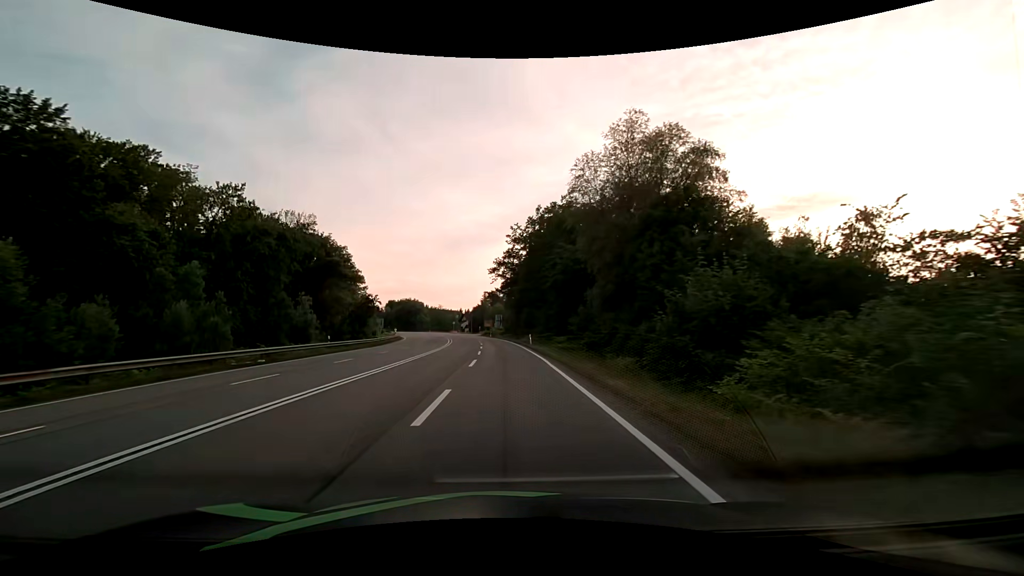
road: secondary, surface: asphalt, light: Day
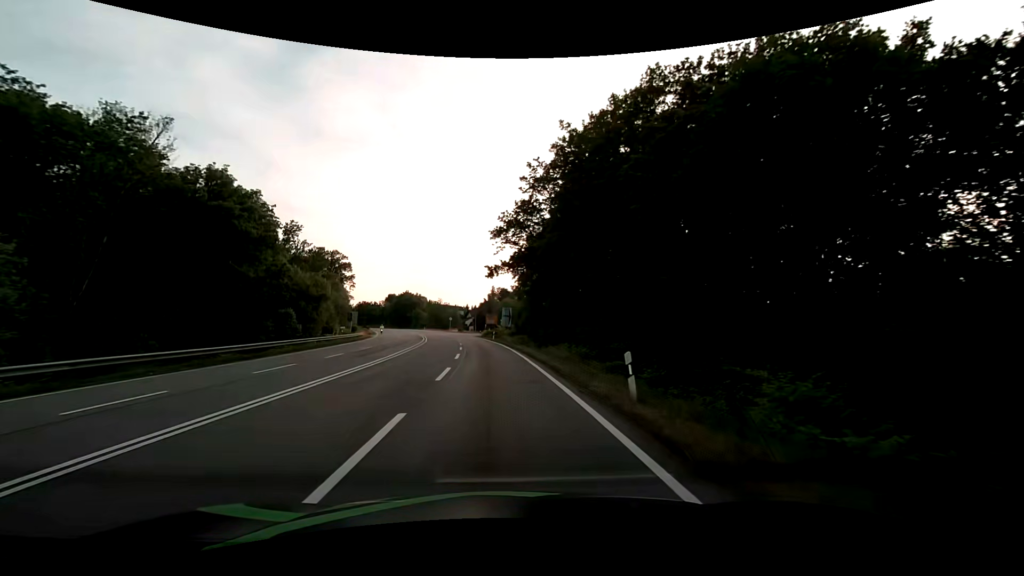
(-0.2, +31.6) m; -1°
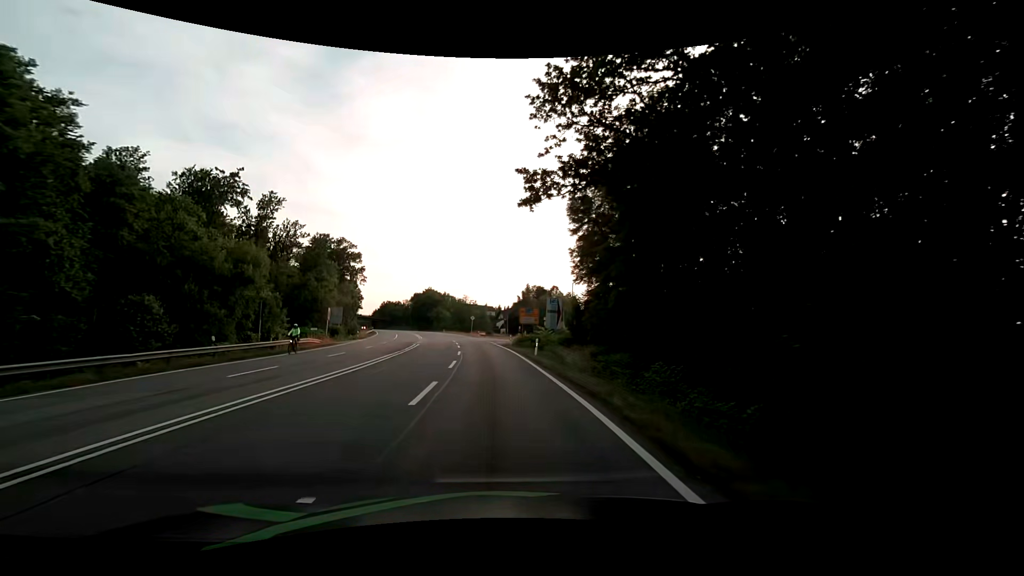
(-1.2, +30.7) m; -4°
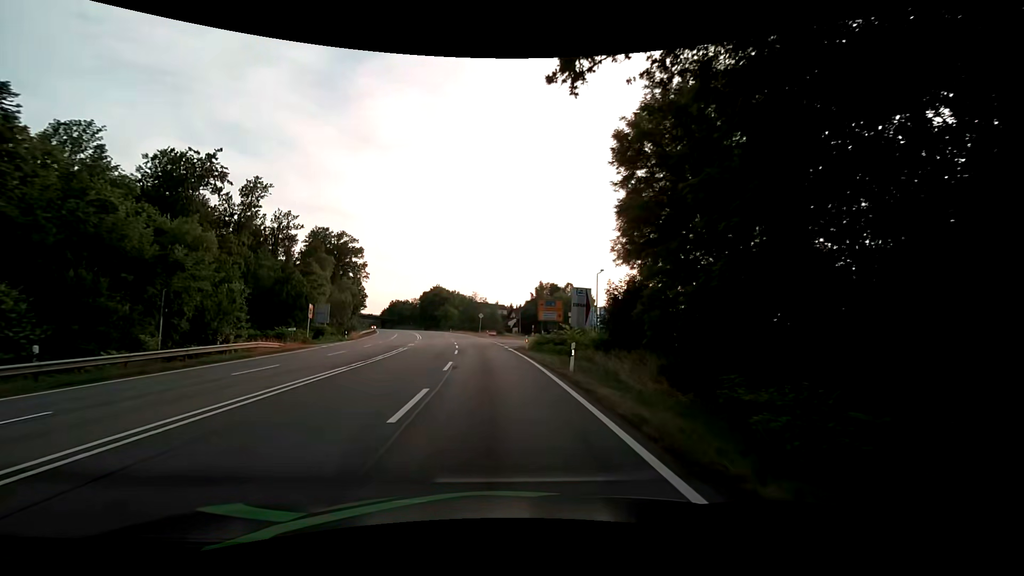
(-0.2, +10.8) m; -2°
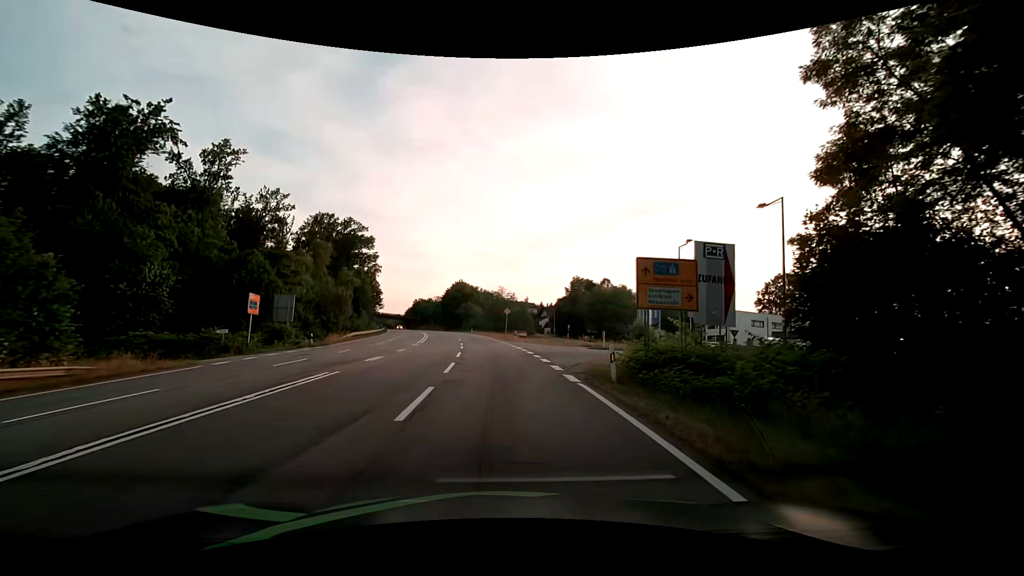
(-0.6, +19.8) m; -3°
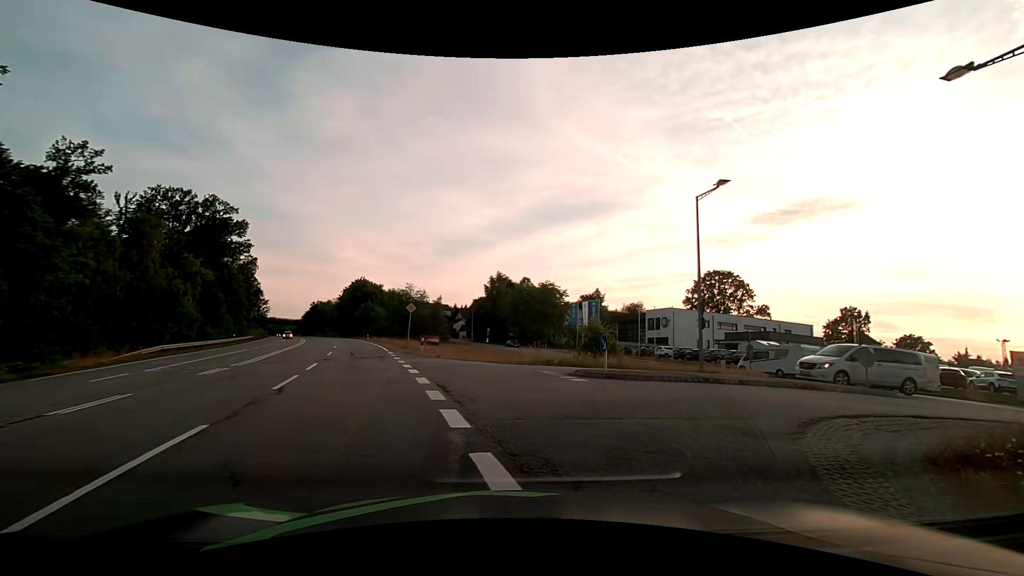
(+0.3, +18.2) m; +10°
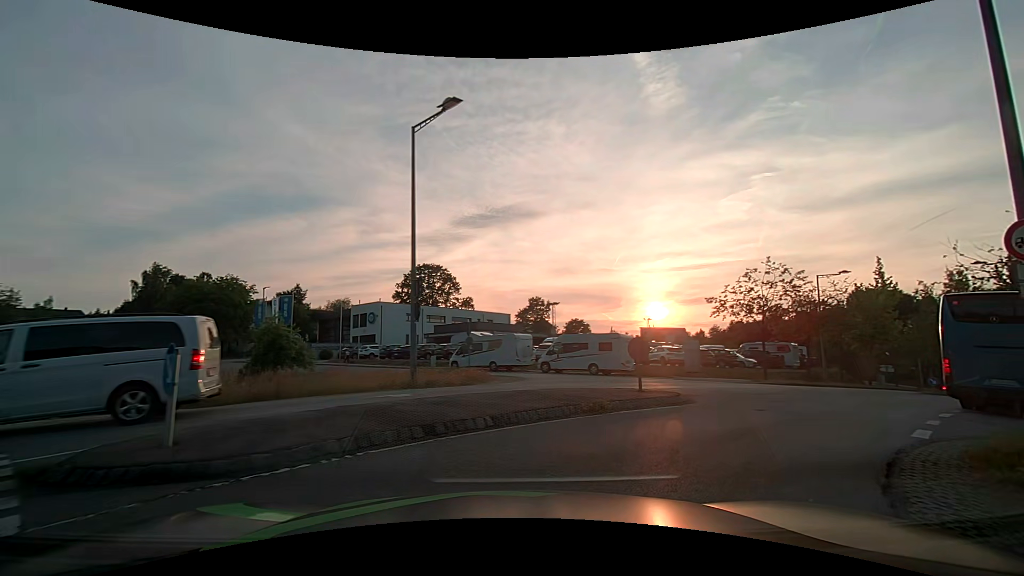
(+2.1, +9.1) m; +32°
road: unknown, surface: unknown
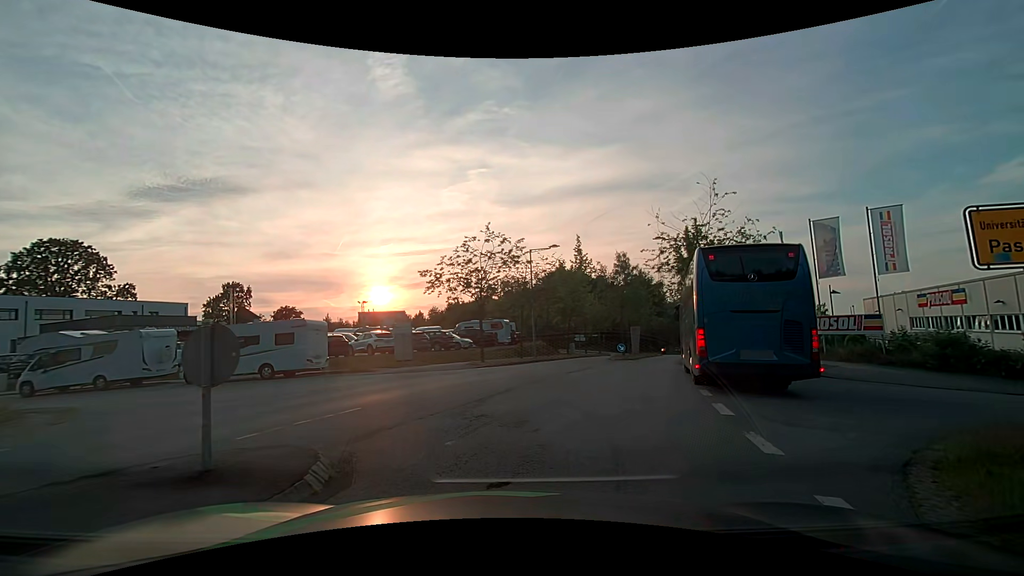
(+2.2, +7.3) m; +32°
